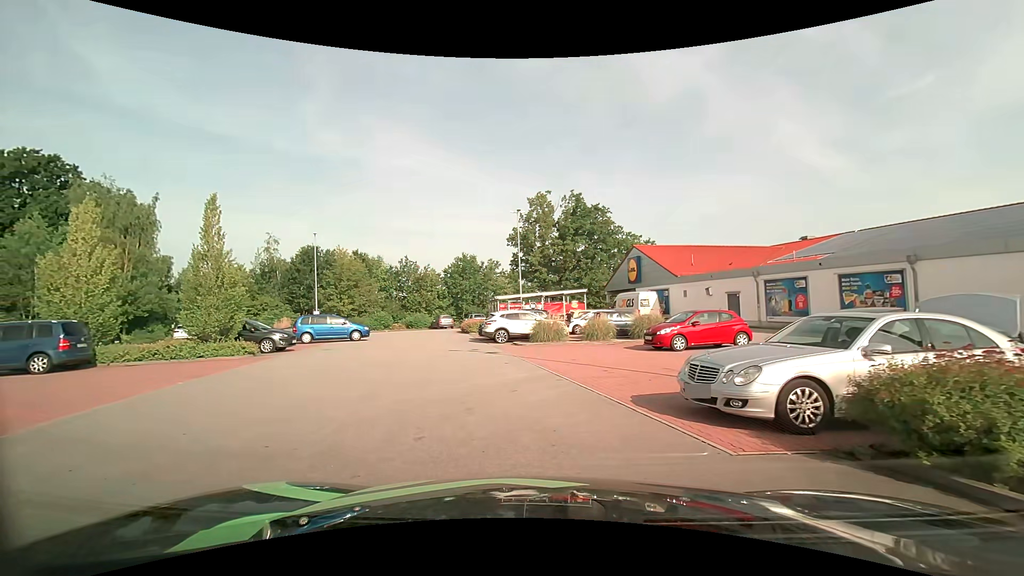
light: Day
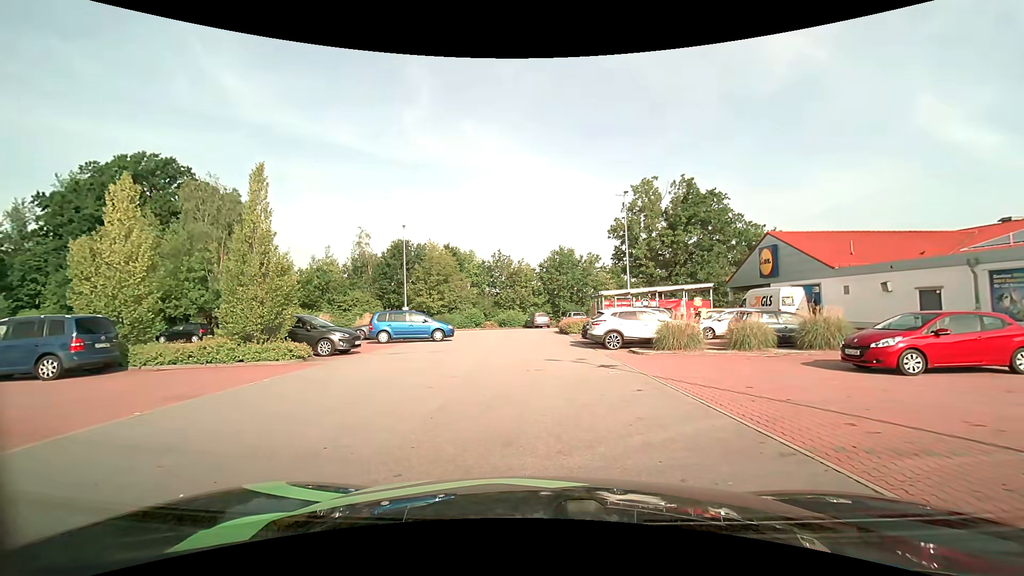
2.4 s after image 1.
(-0.5, +5.1) m; -10°
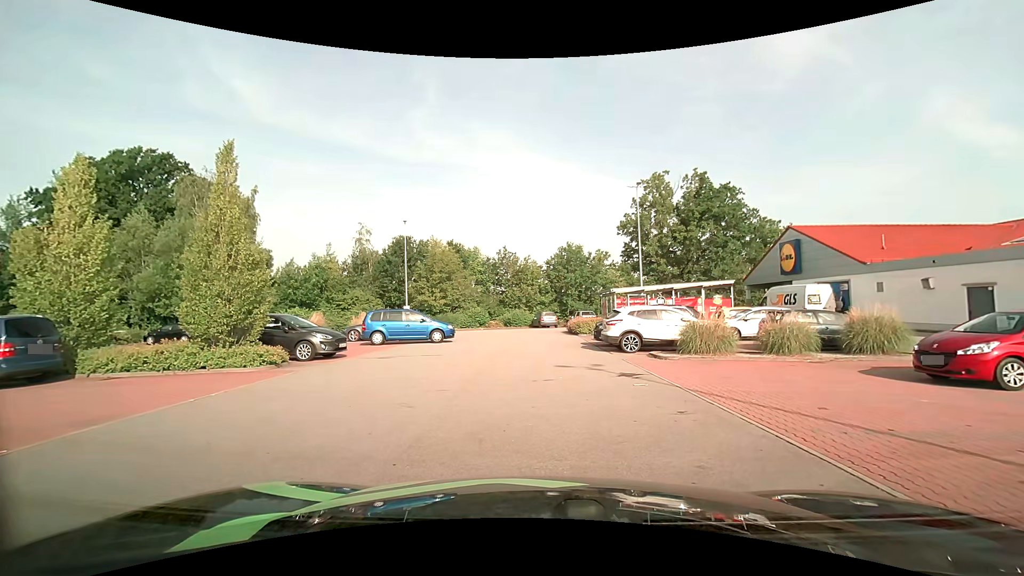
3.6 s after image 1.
(0.0, +2.1) m; -2°
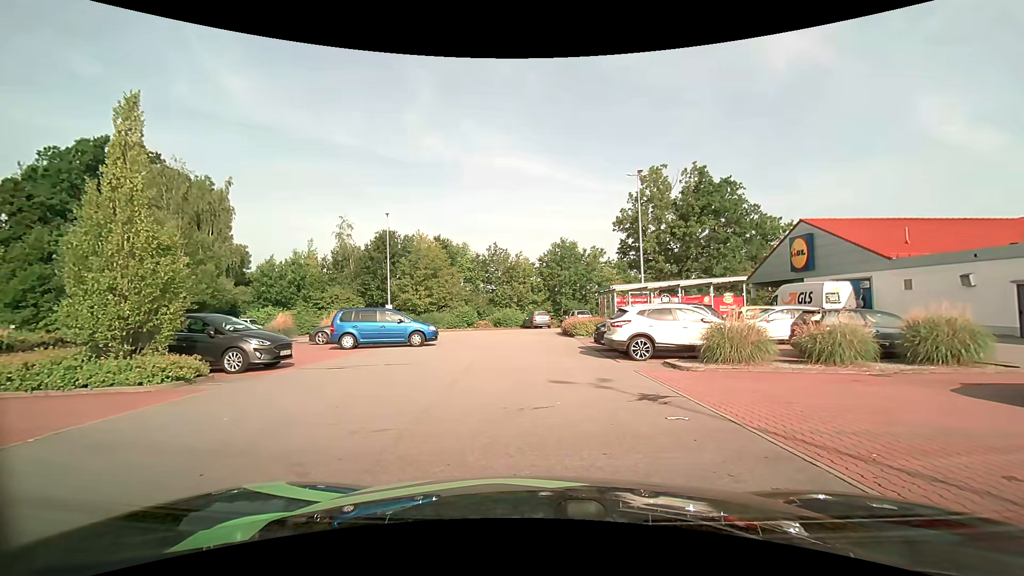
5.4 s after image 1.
(+0.1, +3.1) m; +2°
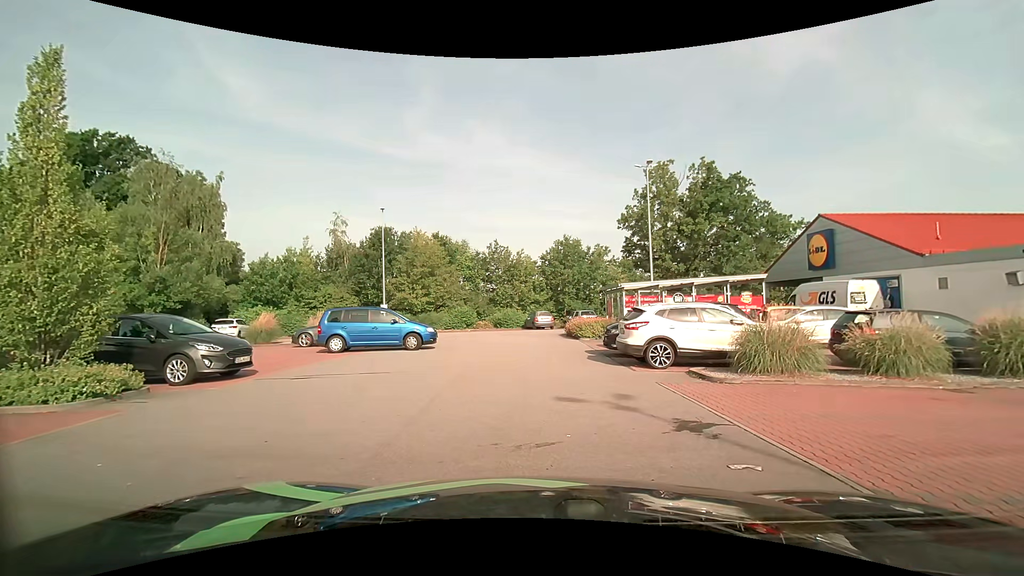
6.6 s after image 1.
(0.0, +1.9) m; 0°
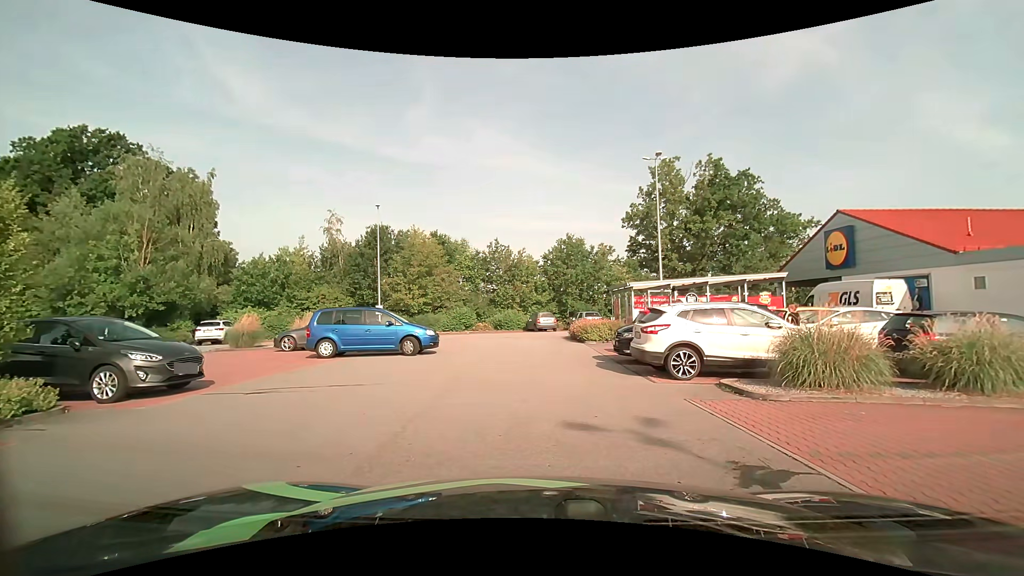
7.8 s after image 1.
(0.0, +1.7) m; -2°
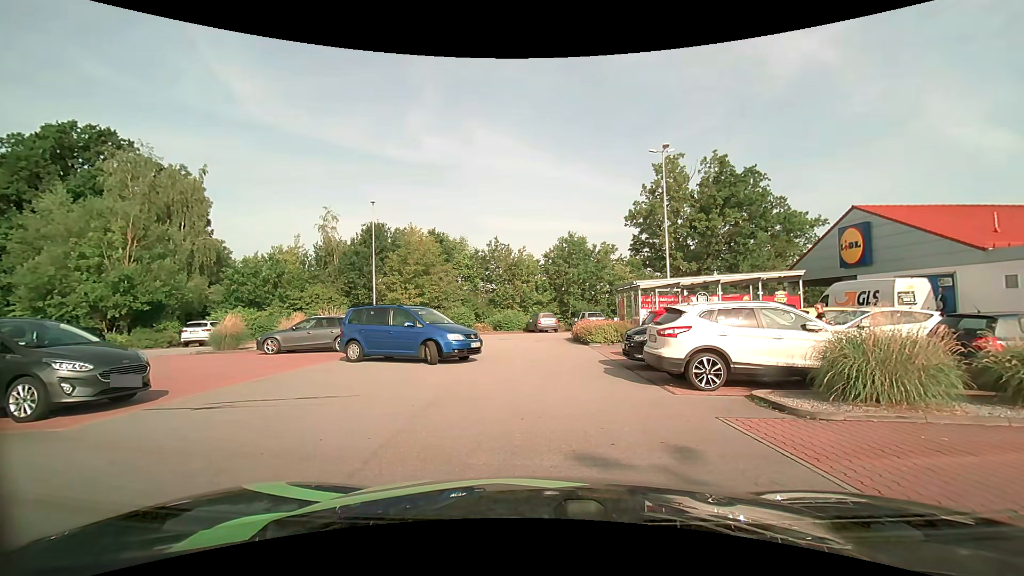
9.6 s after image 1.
(0.0, +1.3) m; 0°
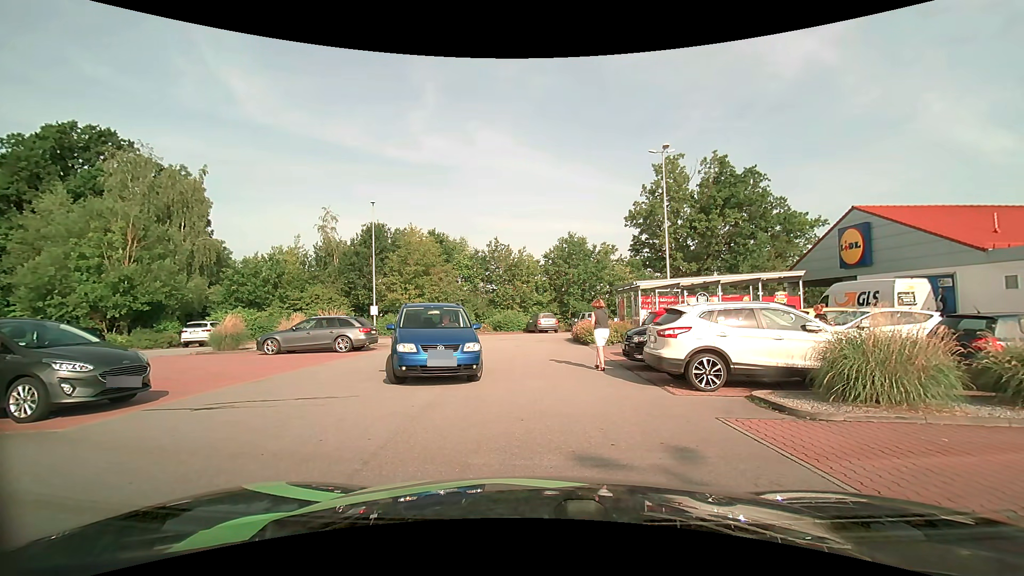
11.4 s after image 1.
(0.0, +0.1) m; 0°
(0, +10) (-1, +20) (-3, +29) (-13, +31) (-19, +24) (-21, +14) (-21, +4) (-21, -6) (-21, -16) (-14, -23) m
